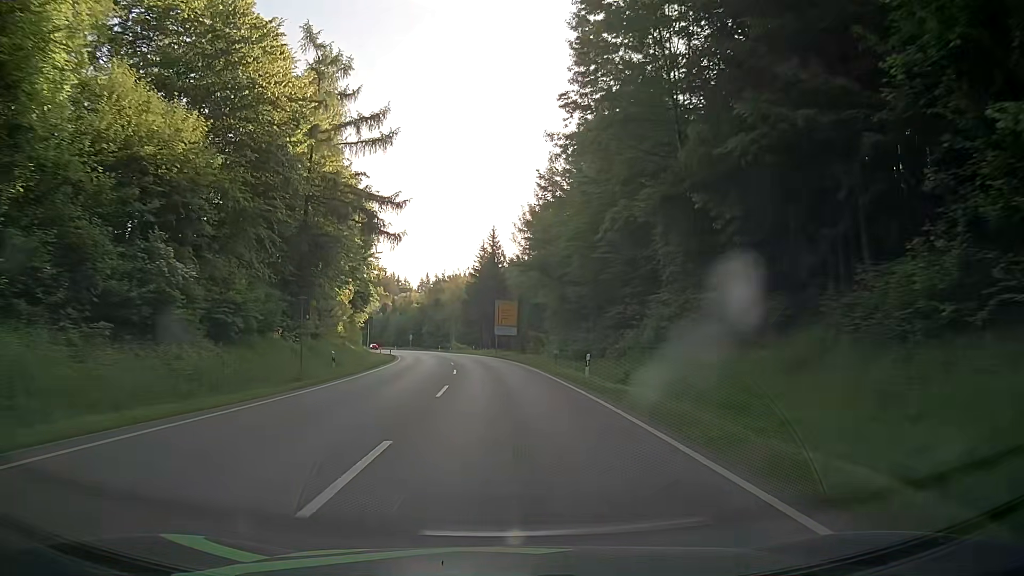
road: secondary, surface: asphalt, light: Day
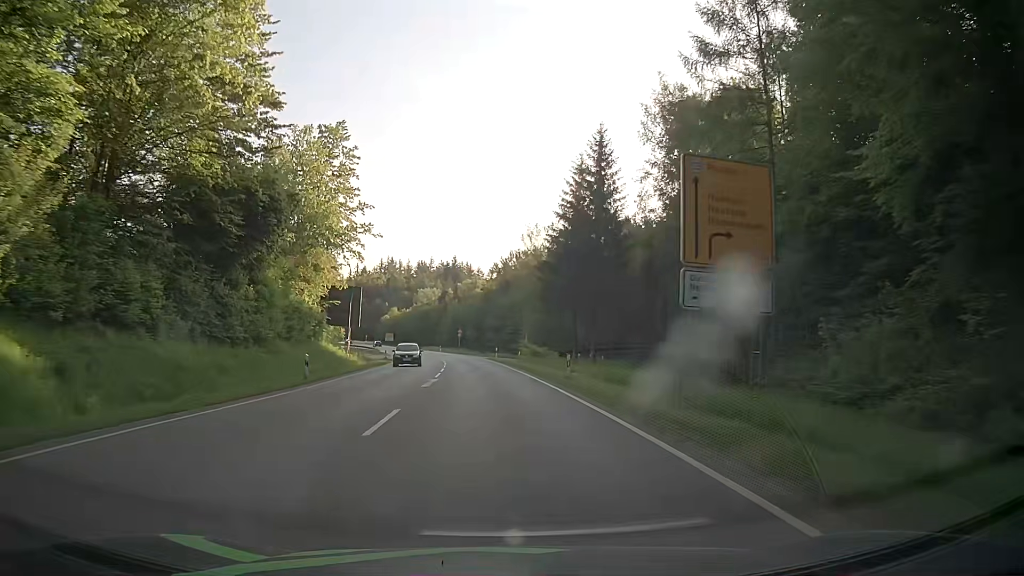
(-3.4, +55.6) m; -7°
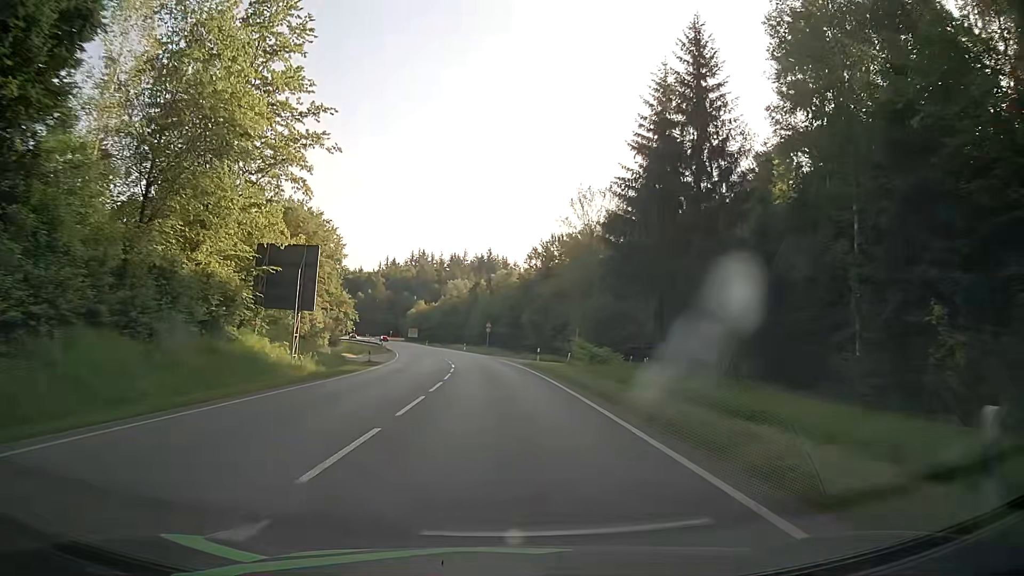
(-0.7, +22.2) m; -3°
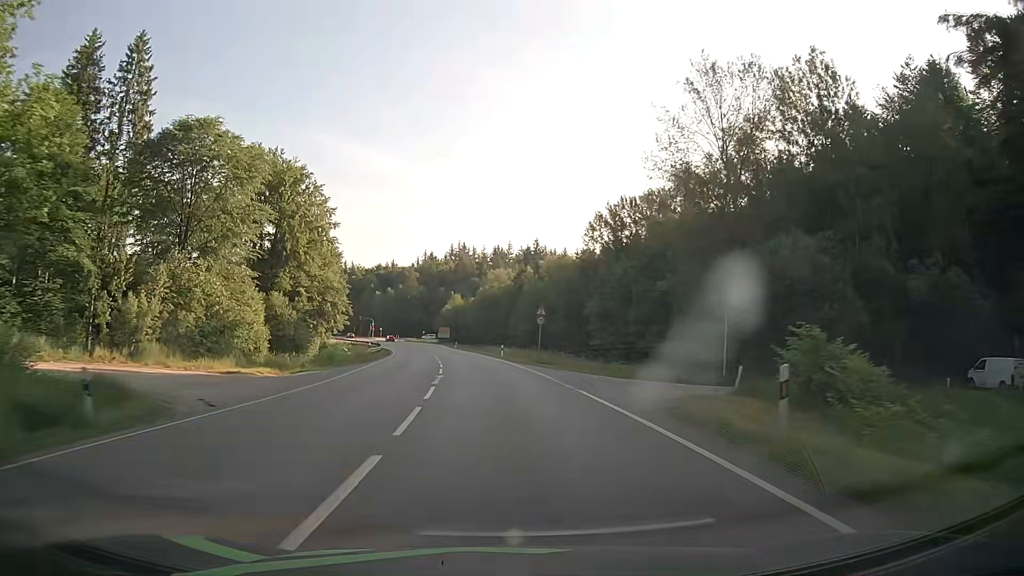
(-1.3, +32.9) m; -5°
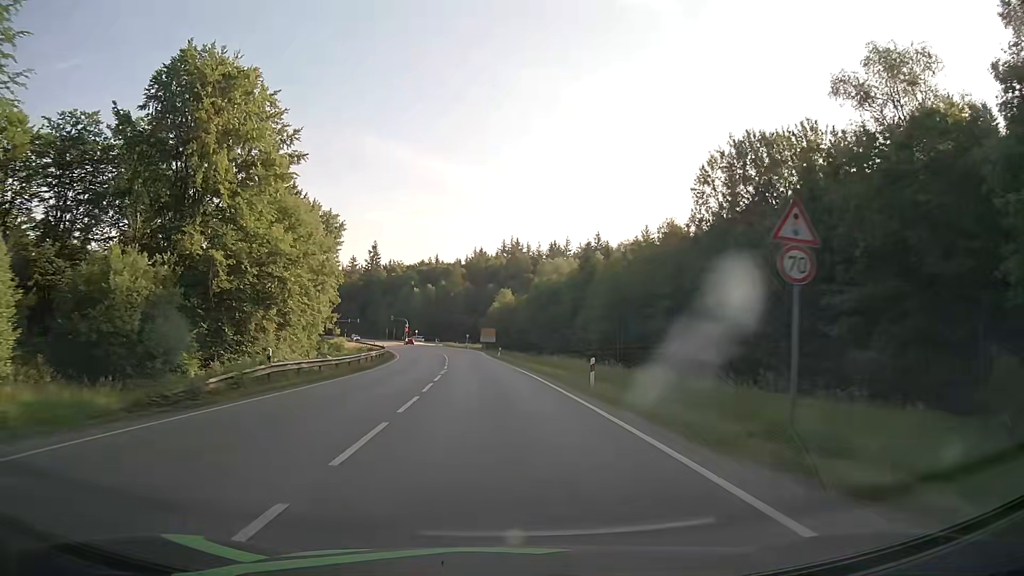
(-1.0, +32.6) m; -4°
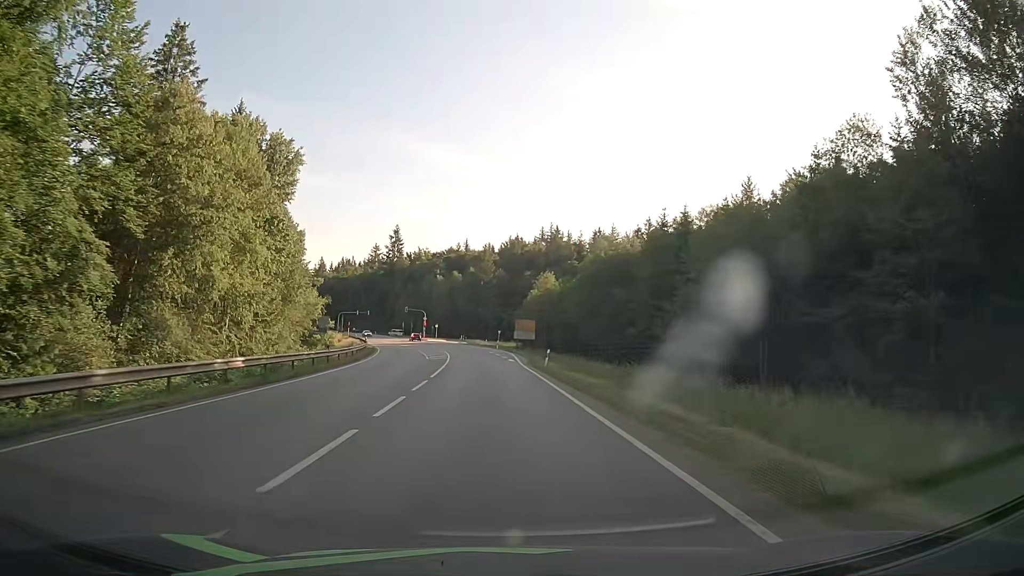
(-0.8, +31.5) m; -3°
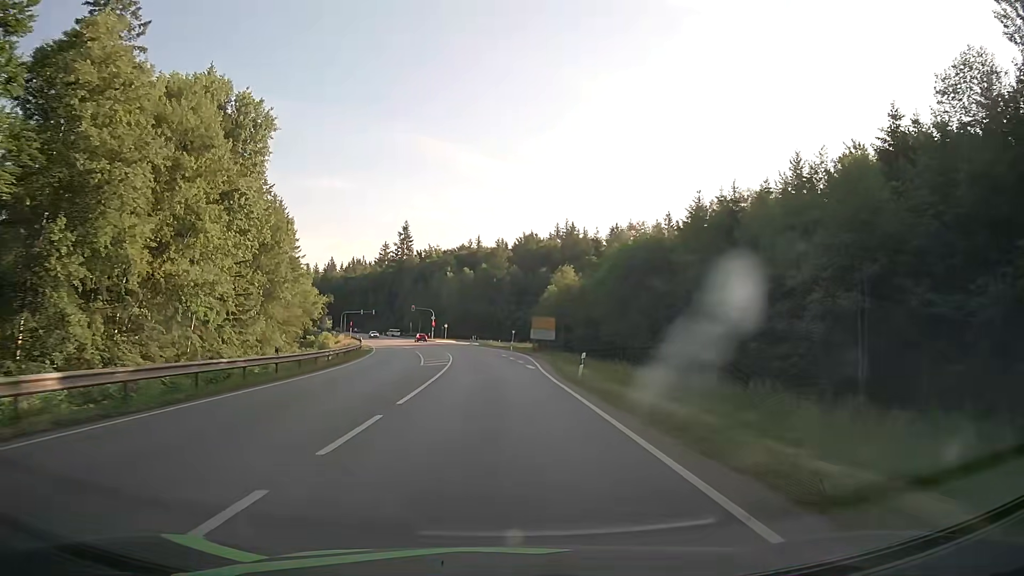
(-0.1, +10.1) m; -1°
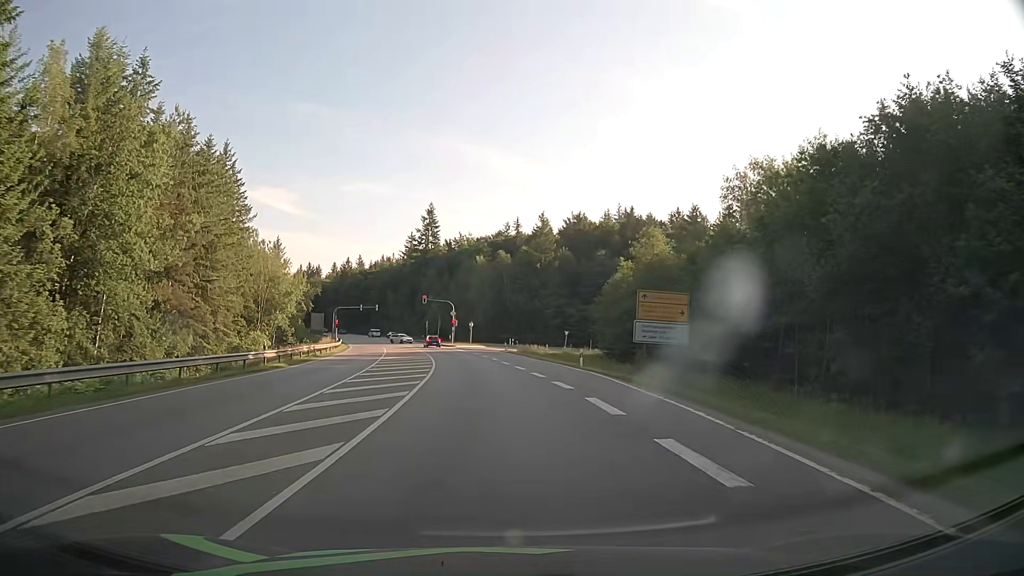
(-1.3, +37.2) m; -4°
(0, +10) (0, +20) (-1, +30) (-2, +40) (-3, +50) (-4, +60) (-6, +70) (-8, +79) (-11, +89) (-13, +99) m
